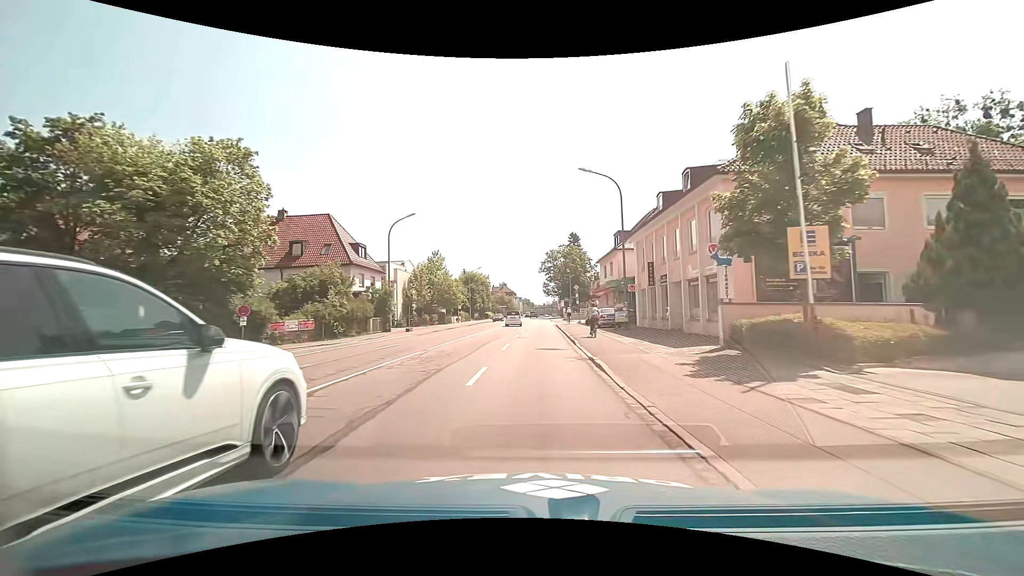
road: primary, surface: asphalt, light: Day
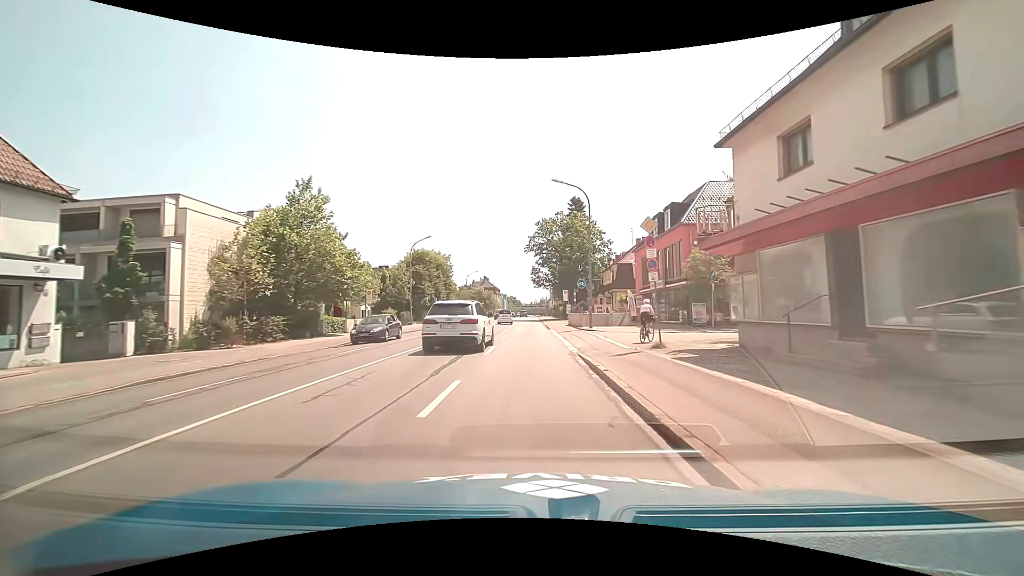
(+0.7, +39.1) m; +1°
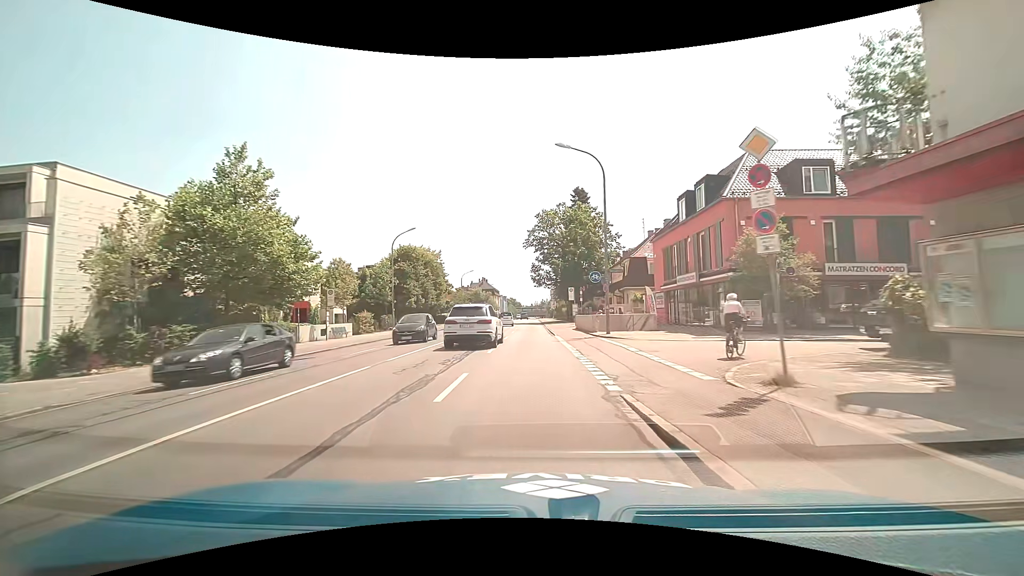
(0.0, +7.9) m; 0°
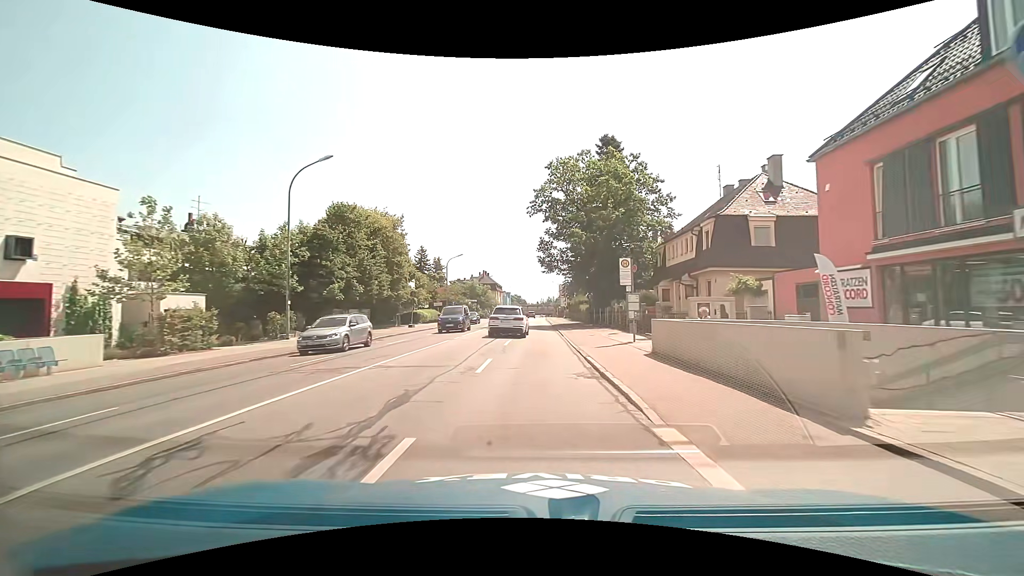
(0.0, +23.6) m; 0°
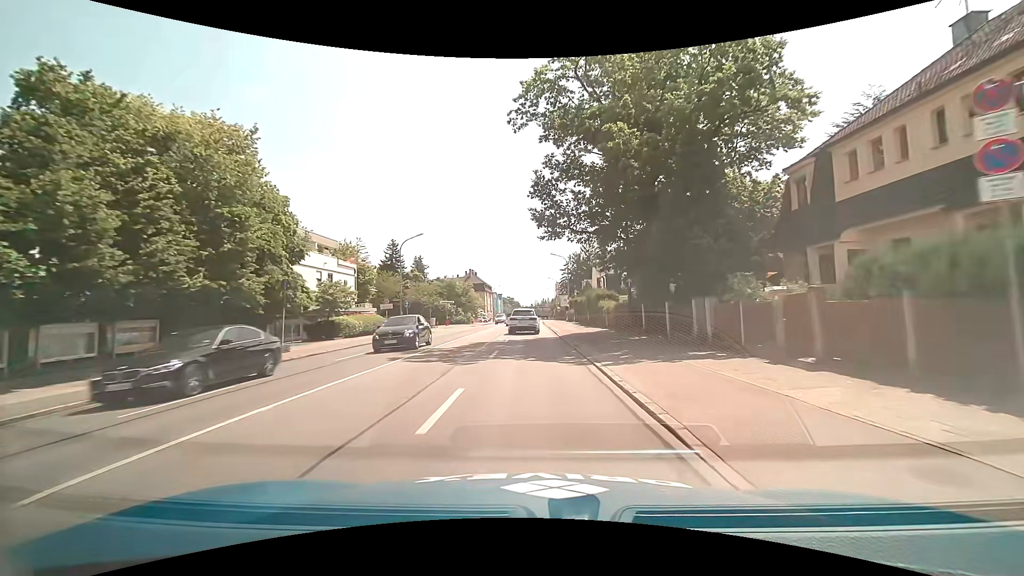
(+0.1, +23.8) m; +1°
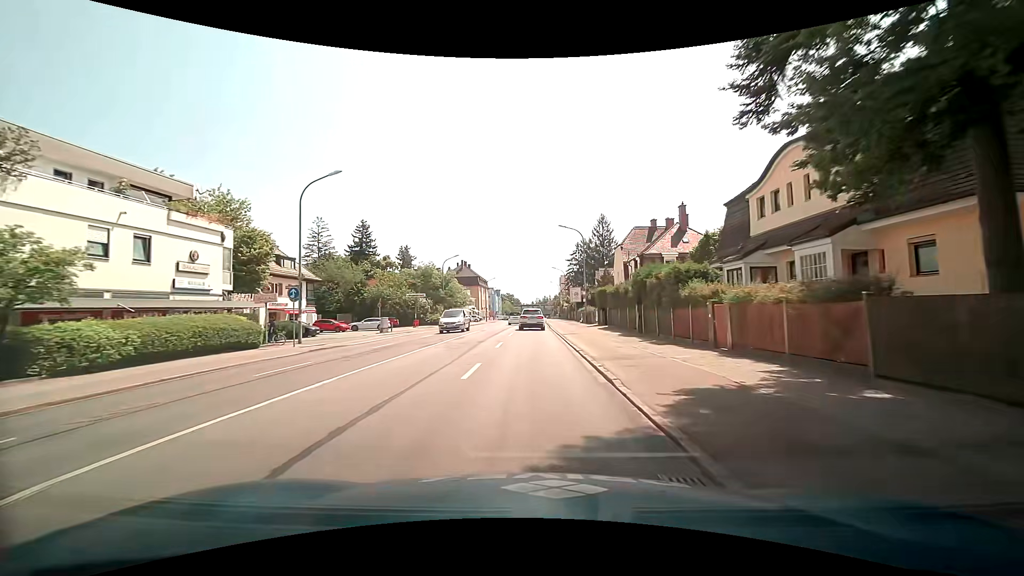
(+0.1, +23.0) m; 0°
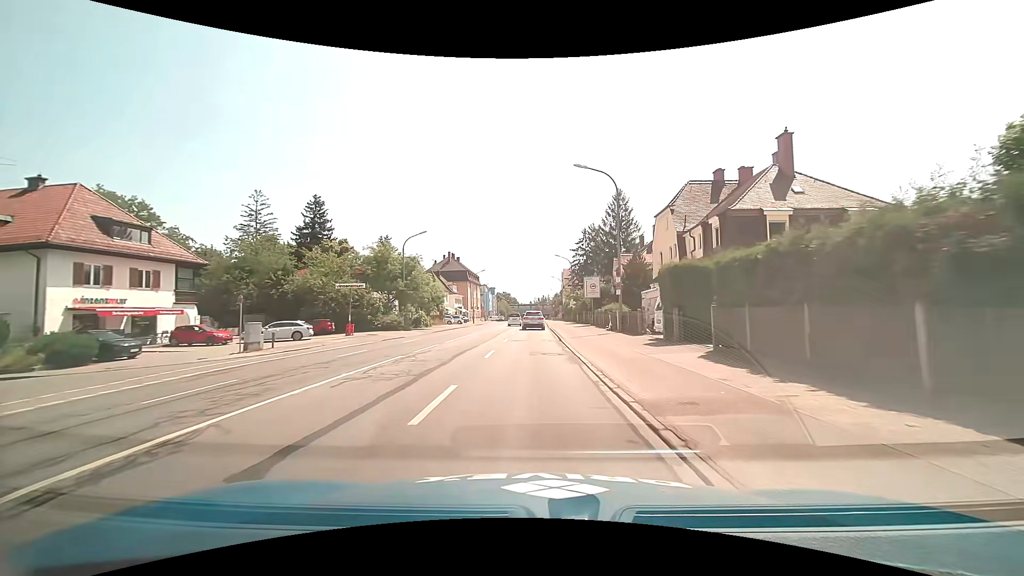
(+0.2, +21.7) m; 0°
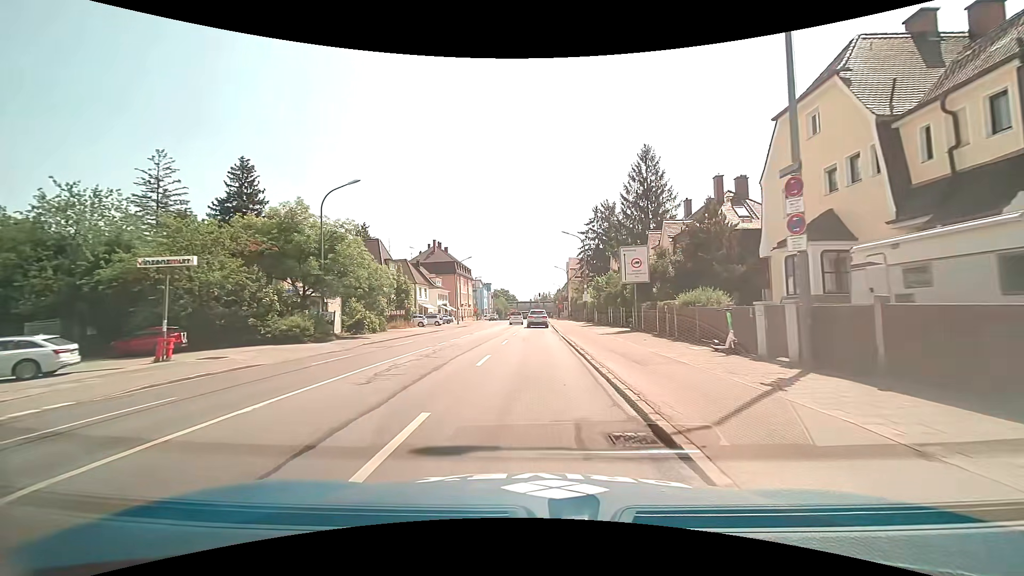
(0.0, +20.4) m; 0°
